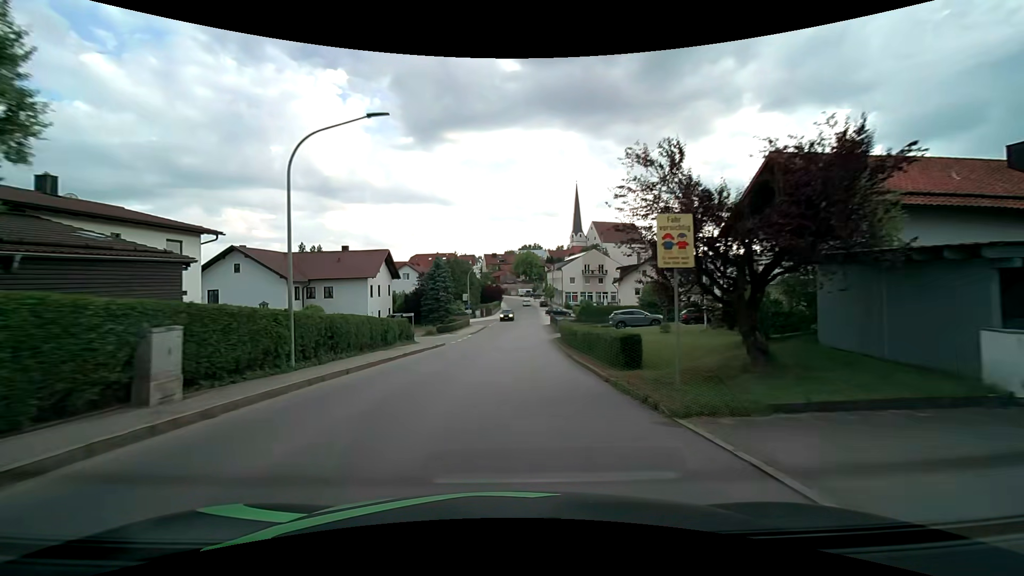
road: tertiary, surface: asphalt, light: Day
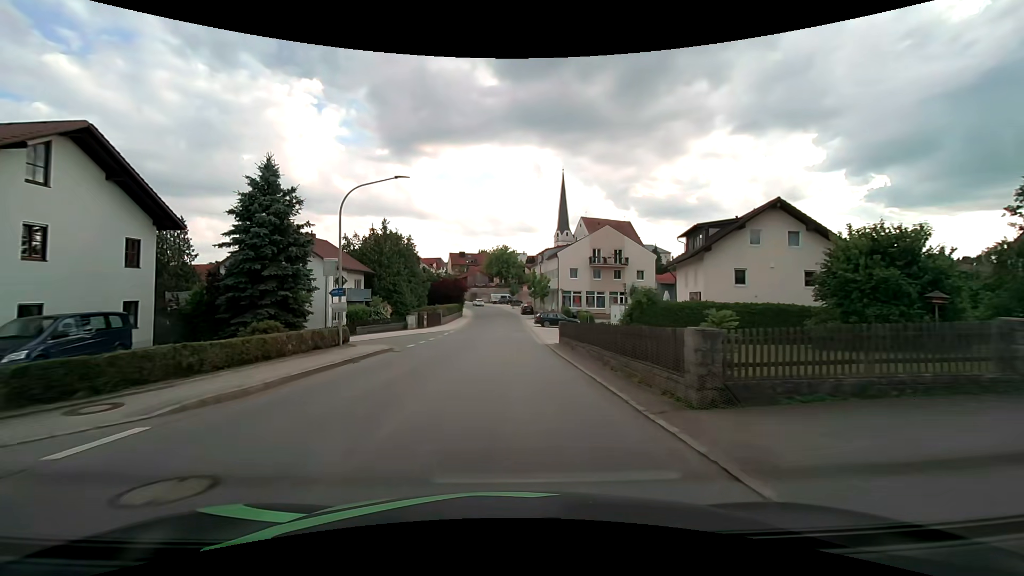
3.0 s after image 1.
(+1.2, +38.0) m; +3°
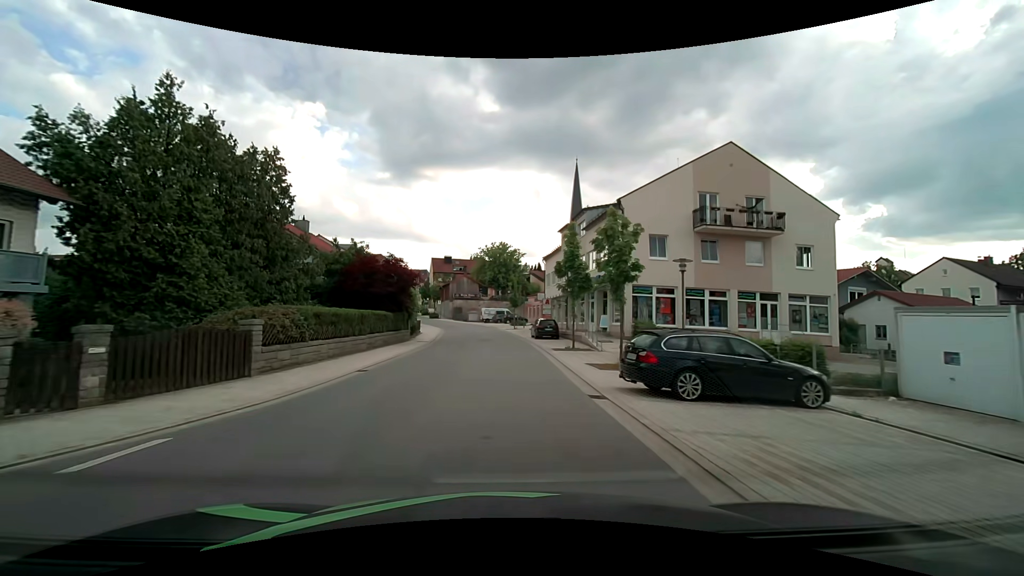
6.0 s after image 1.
(+0.1, +37.7) m; 0°
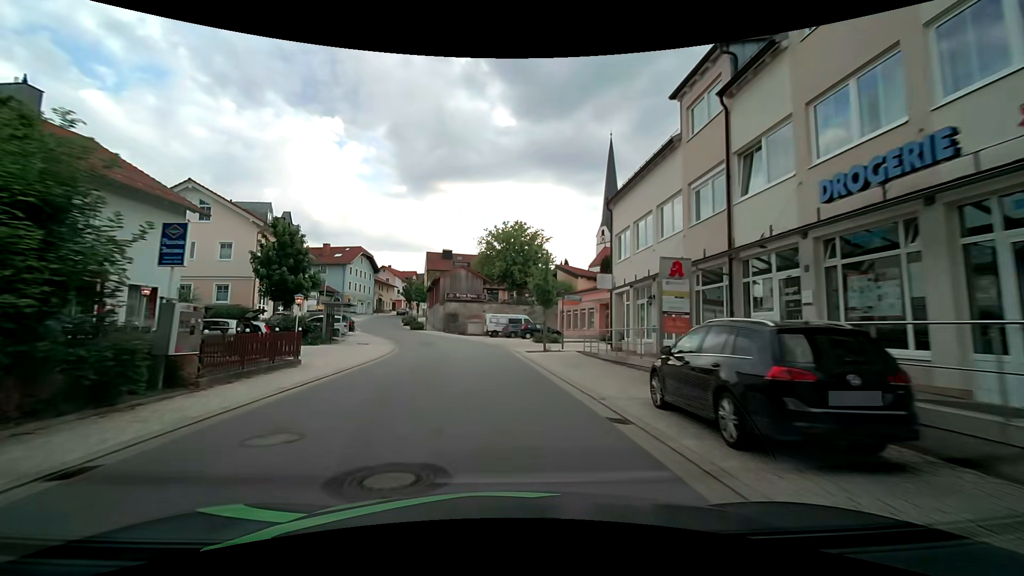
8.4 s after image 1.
(-0.3, +30.0) m; -2°
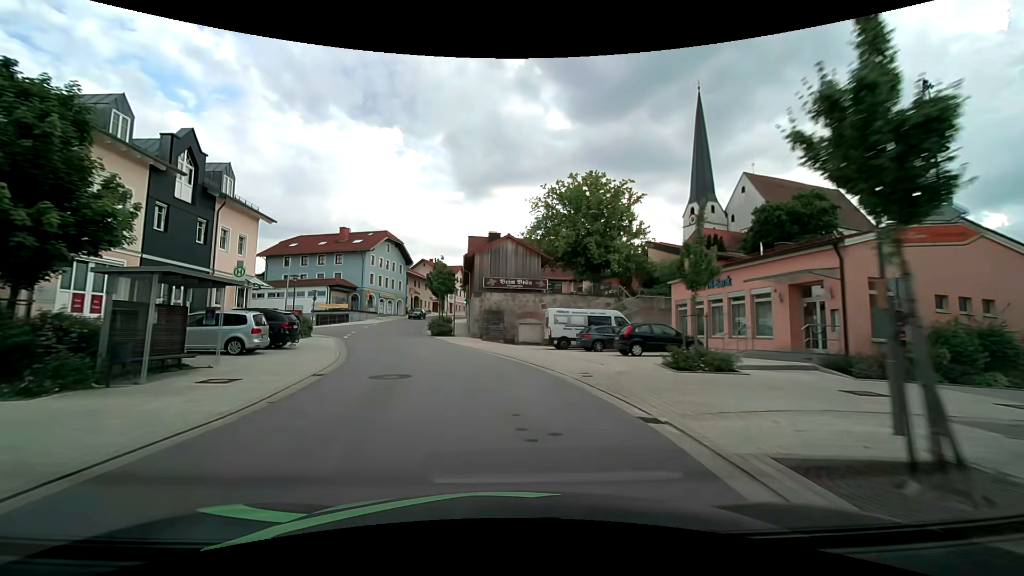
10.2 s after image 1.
(-0.9, +22.3) m; -6°
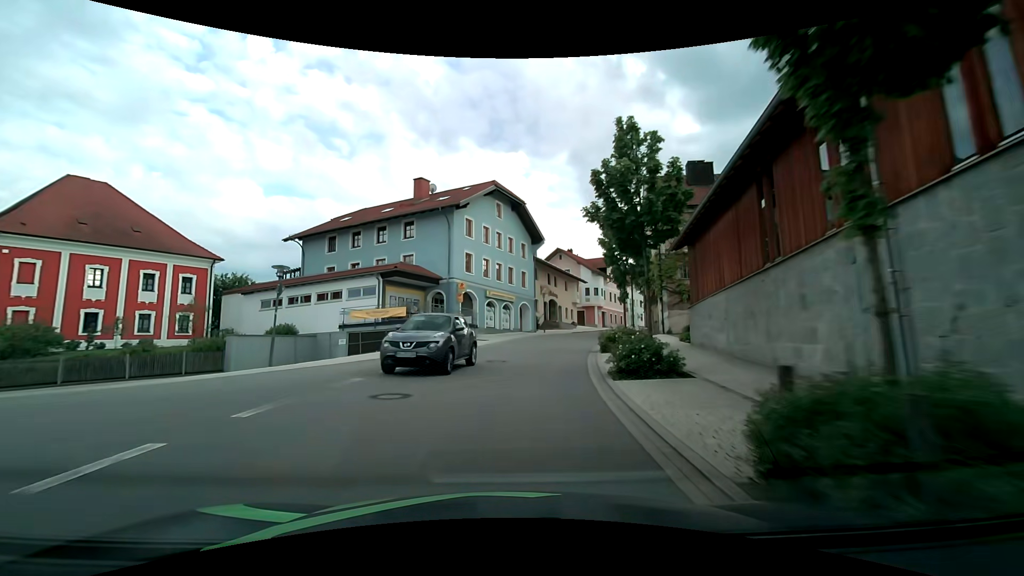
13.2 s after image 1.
(-6.6, +36.2) m; -15°
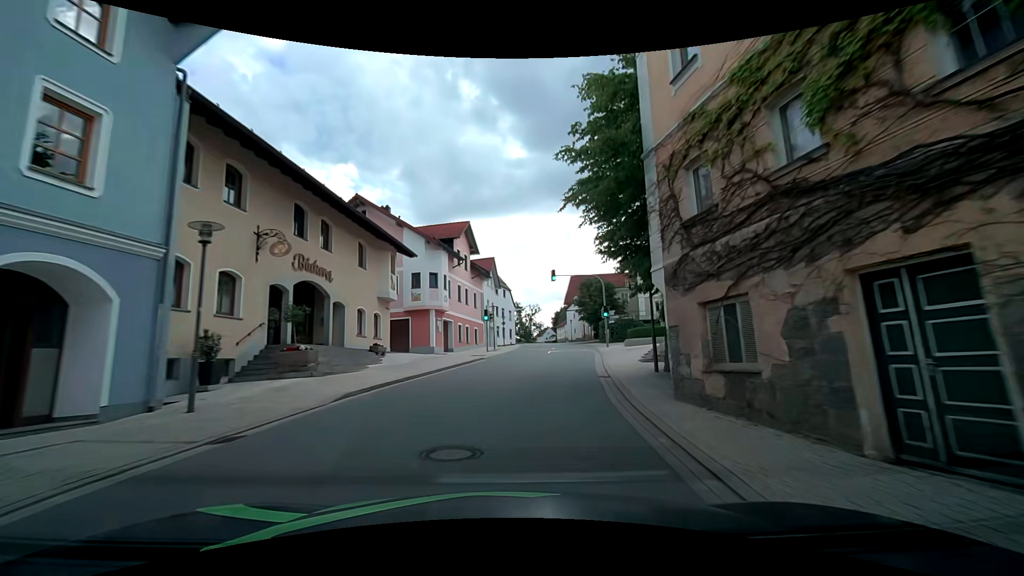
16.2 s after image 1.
(+5.6, +36.1) m; +19°
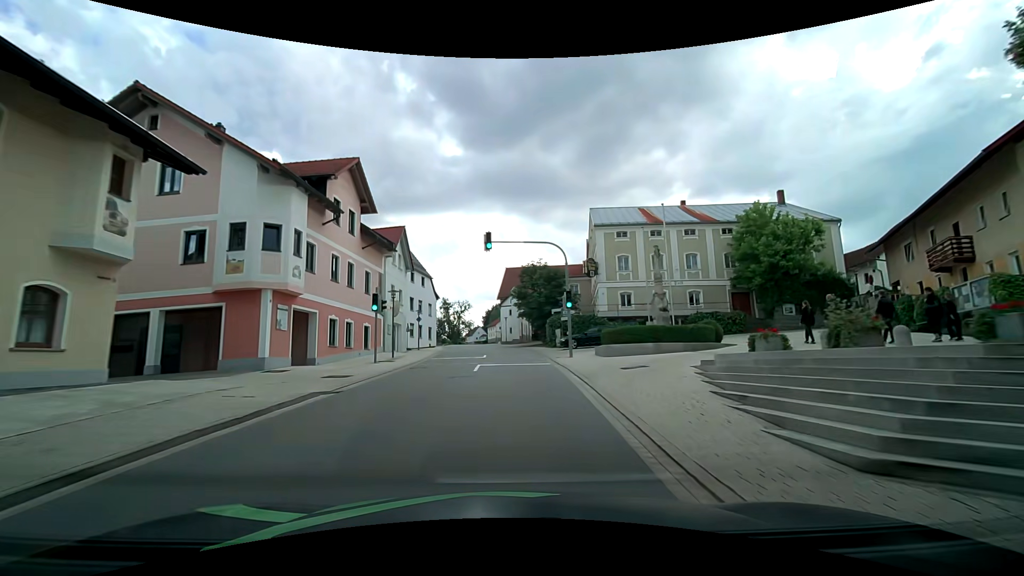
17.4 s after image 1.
(+0.7, +14.9) m; +7°
(0, +10) (+1, +20) (0, +30) (0, +40) (-1, +50) (-2, +60) (-3, +70) (-3, +80) (-3, +90) (-3, +100) m
